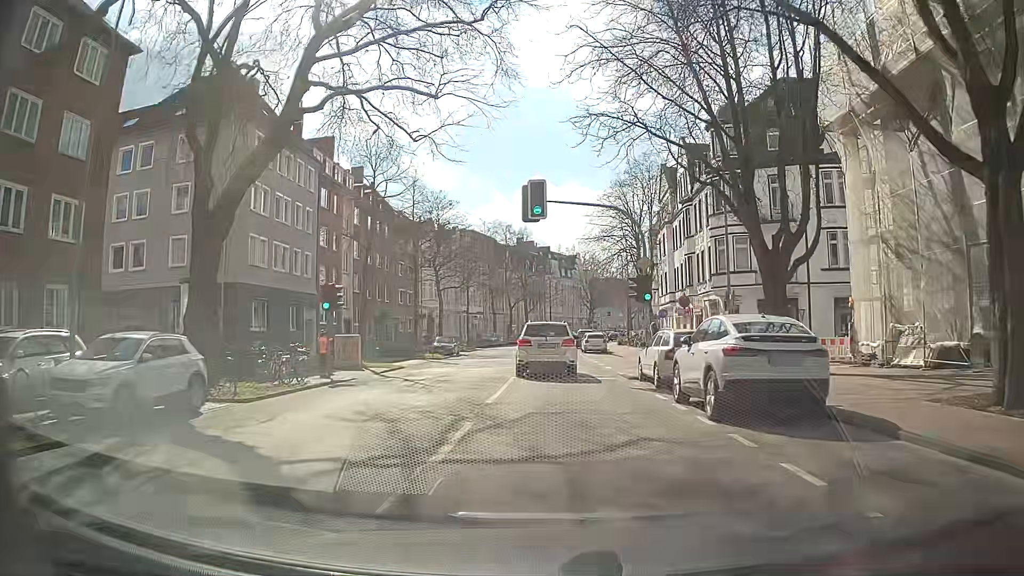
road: secondary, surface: asphalt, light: Day
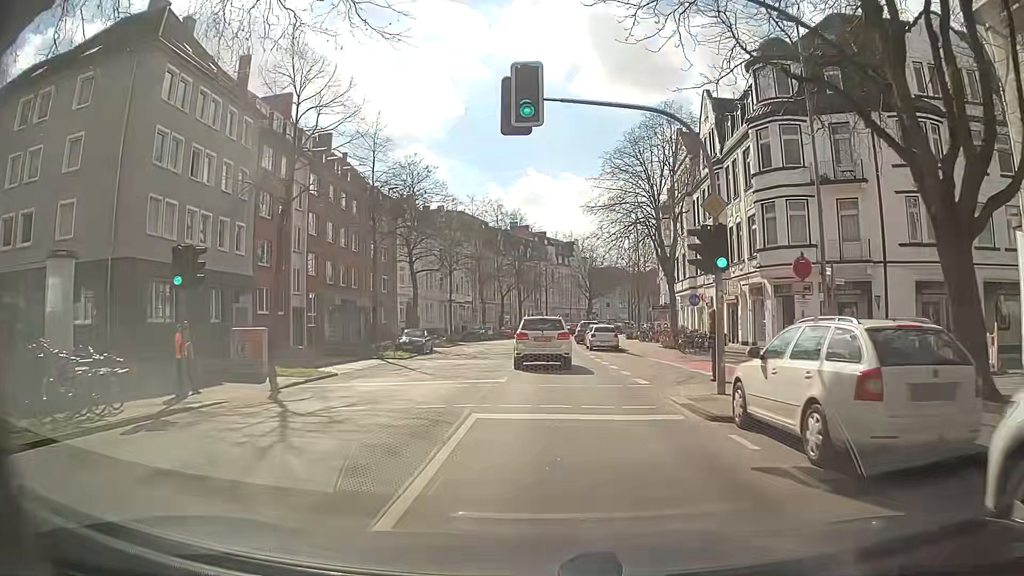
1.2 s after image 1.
(+0.1, +10.3) m; 0°
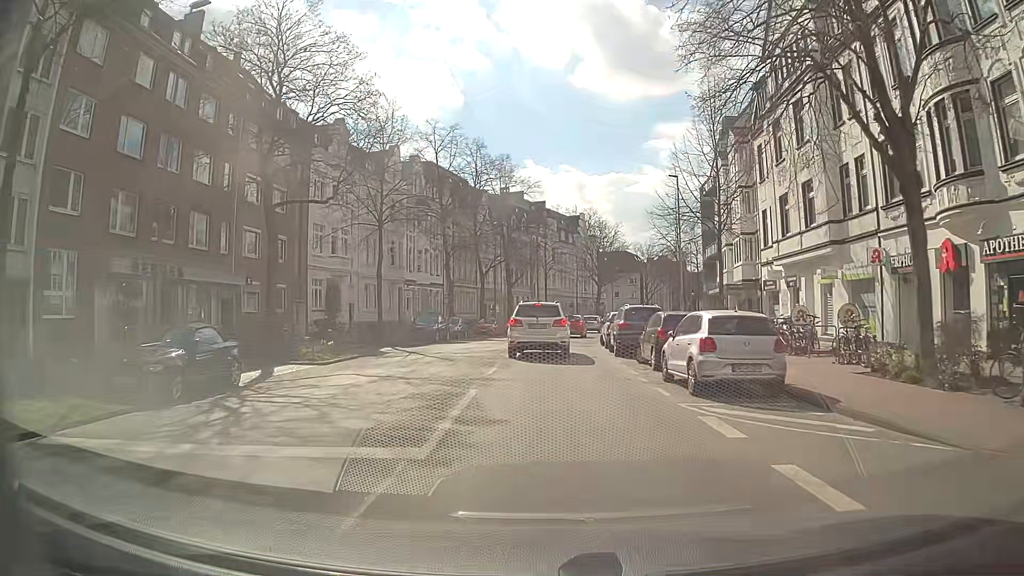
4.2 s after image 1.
(+0.3, +26.8) m; +1°
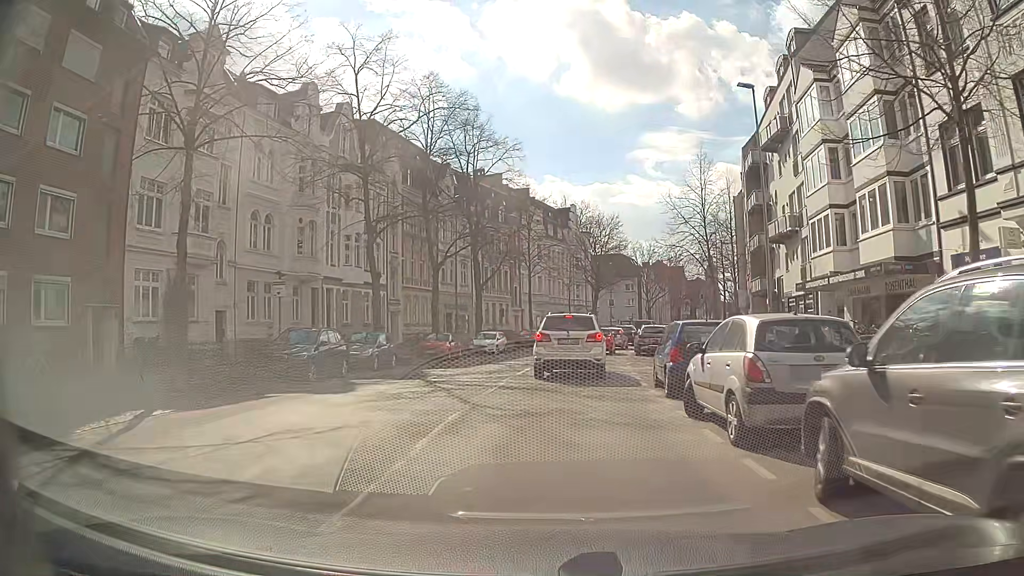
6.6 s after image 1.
(+0.3, +19.5) m; +1°
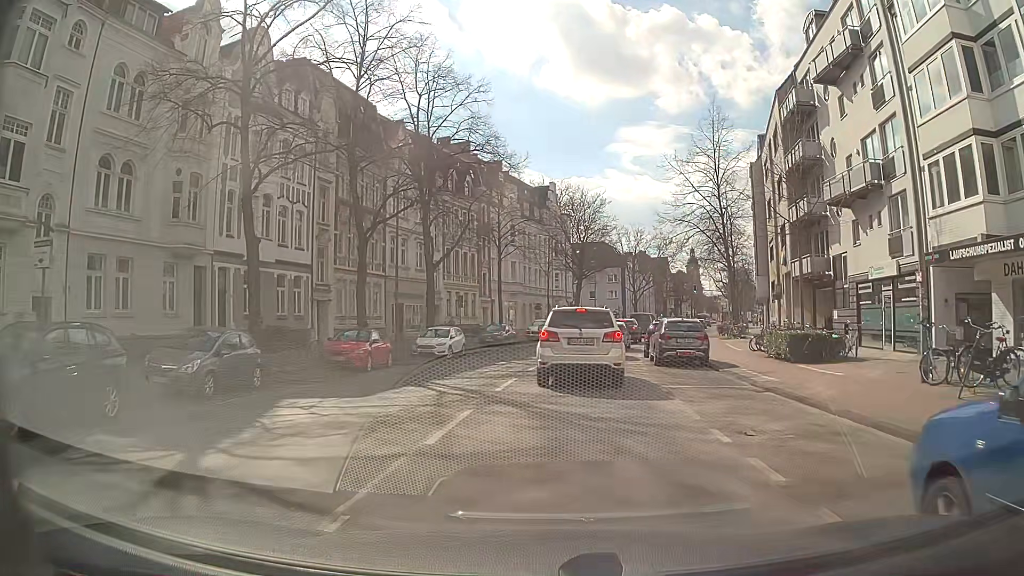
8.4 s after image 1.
(+0.2, +11.8) m; +2°
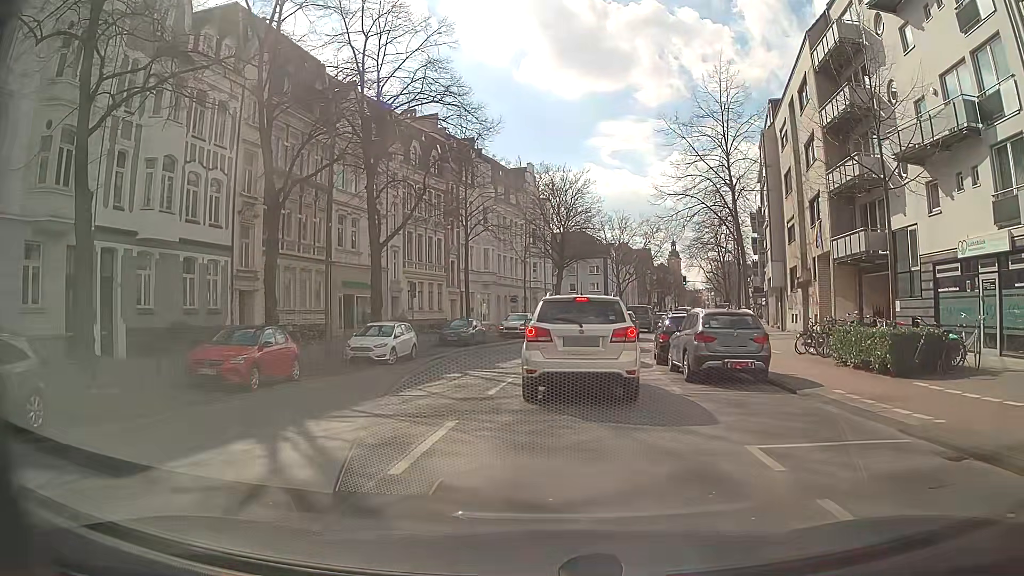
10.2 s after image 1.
(+0.2, +7.6) m; +2°
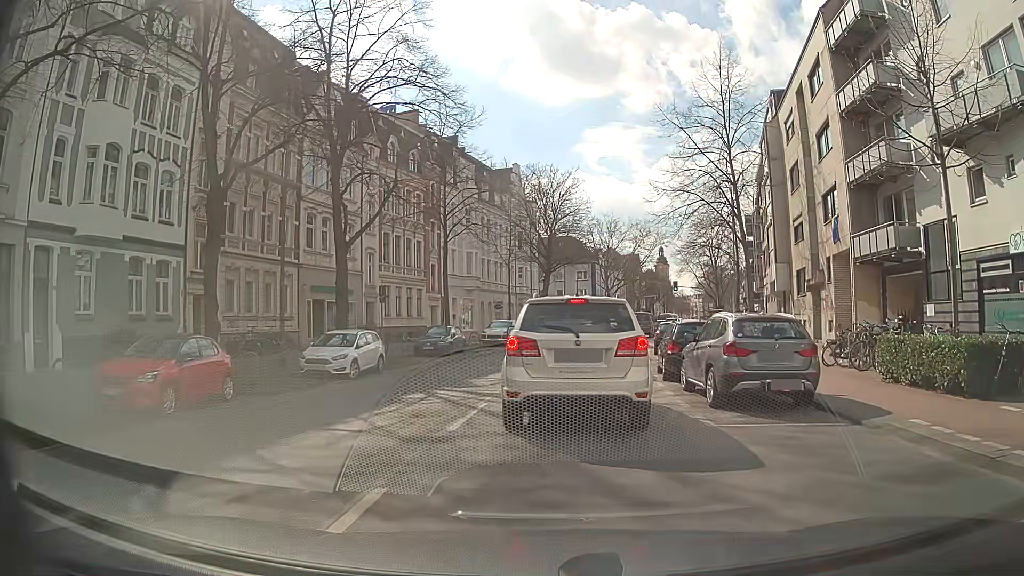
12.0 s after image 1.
(0.0, +3.1) m; +1°
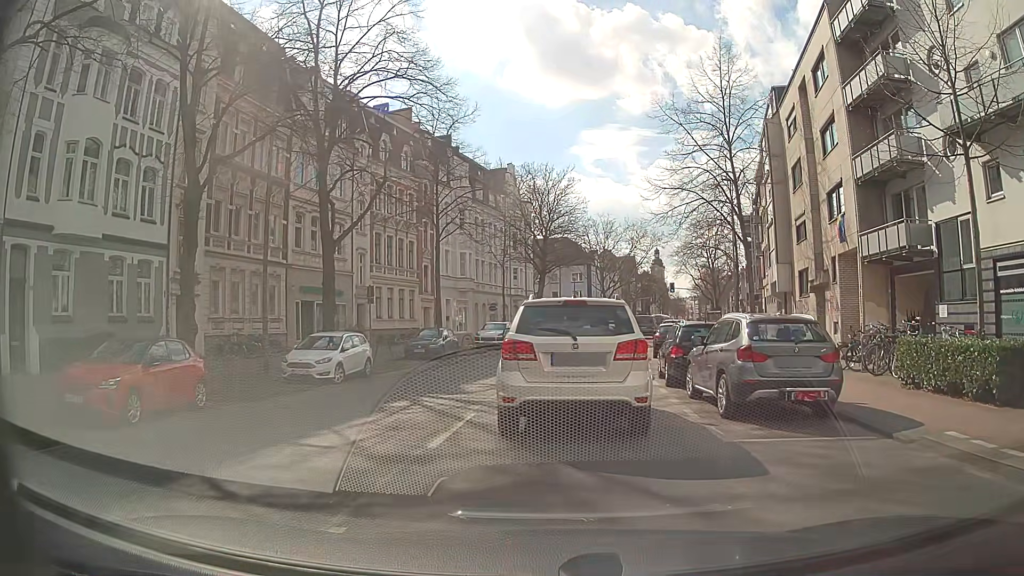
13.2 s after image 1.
(0.0, +1.1) m; 0°
